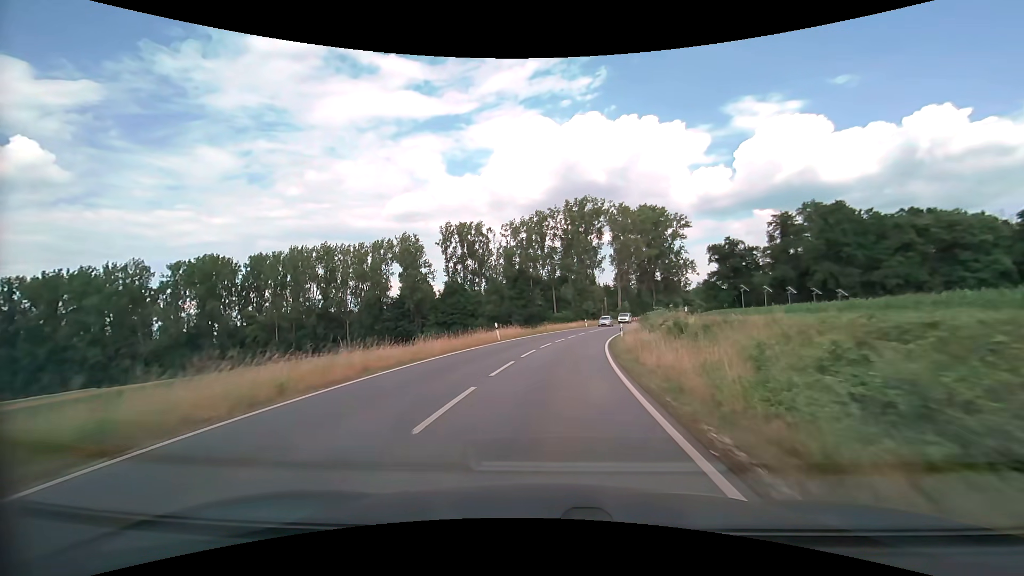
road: secondary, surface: asphalt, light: Day
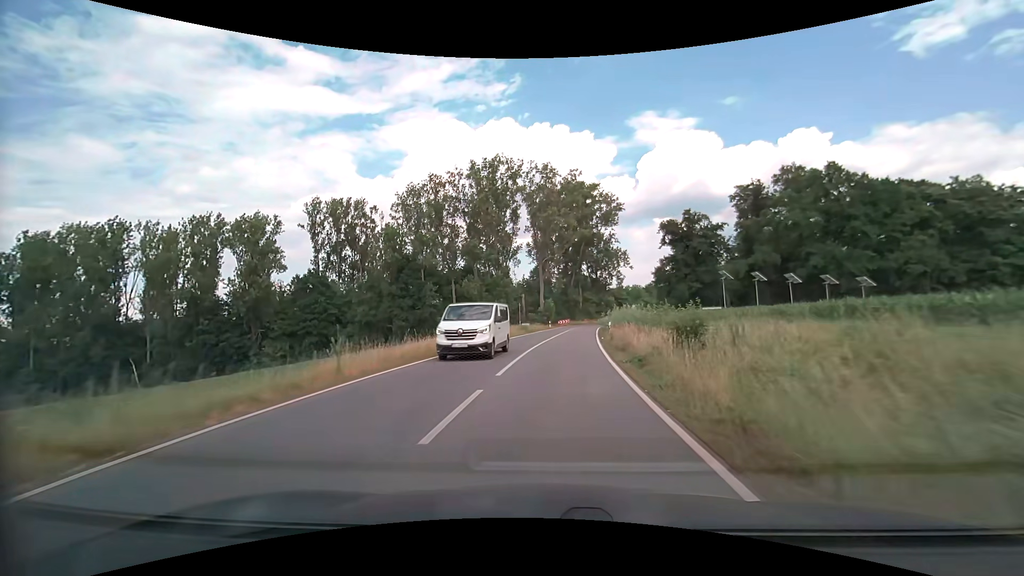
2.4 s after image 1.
(+2.9, +35.9) m; +10°
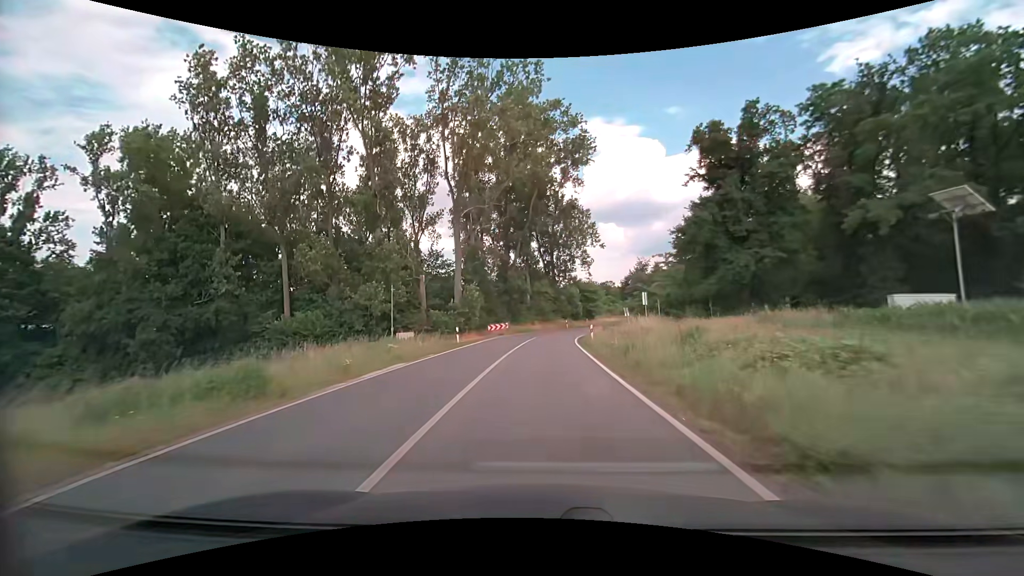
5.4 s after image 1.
(+2.8, +44.5) m; +6°
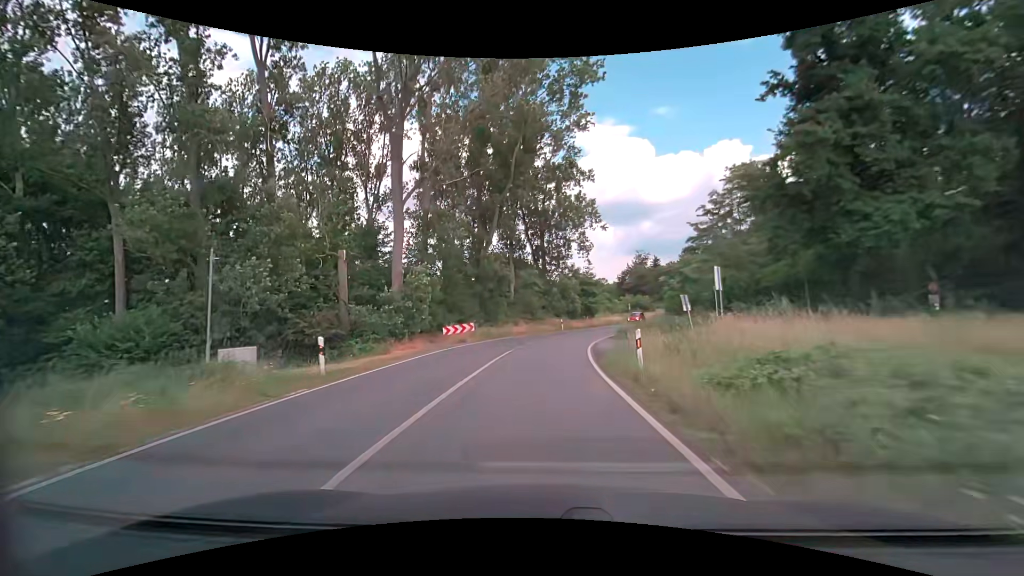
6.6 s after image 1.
(+0.3, +17.7) m; +1°
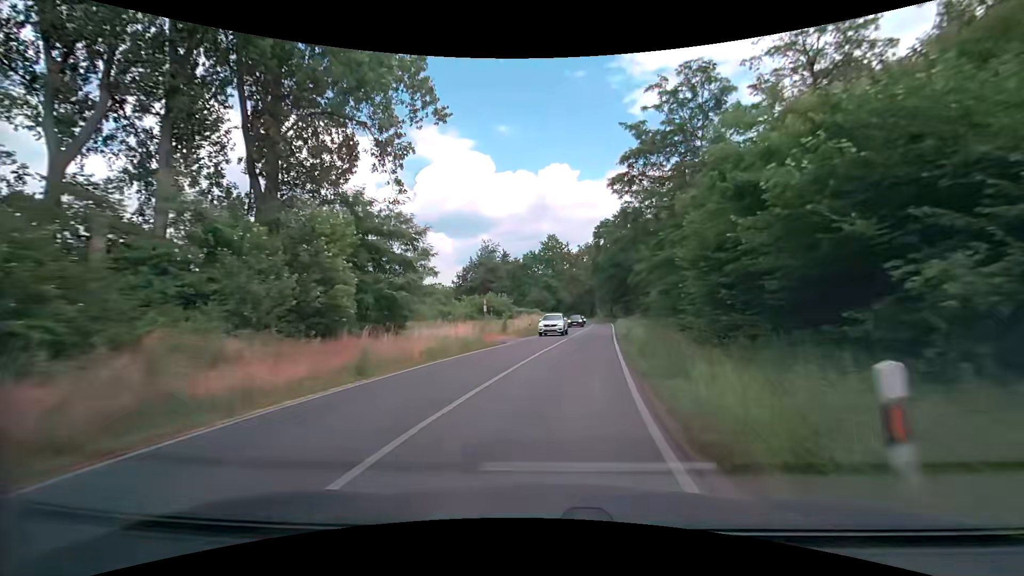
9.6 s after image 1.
(+5.1, +43.4) m; +18°
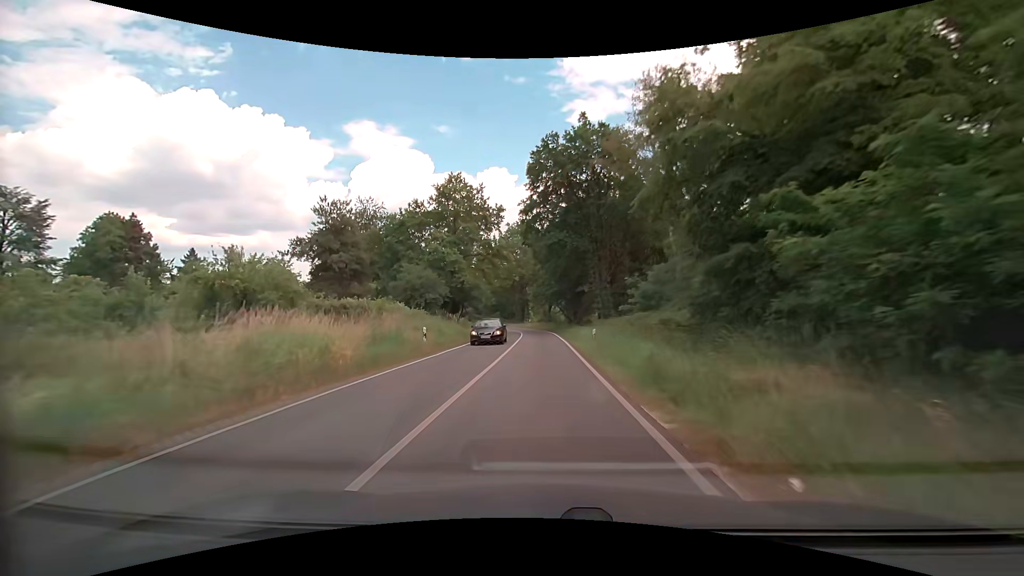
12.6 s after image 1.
(+4.4, +42.9) m; +7°
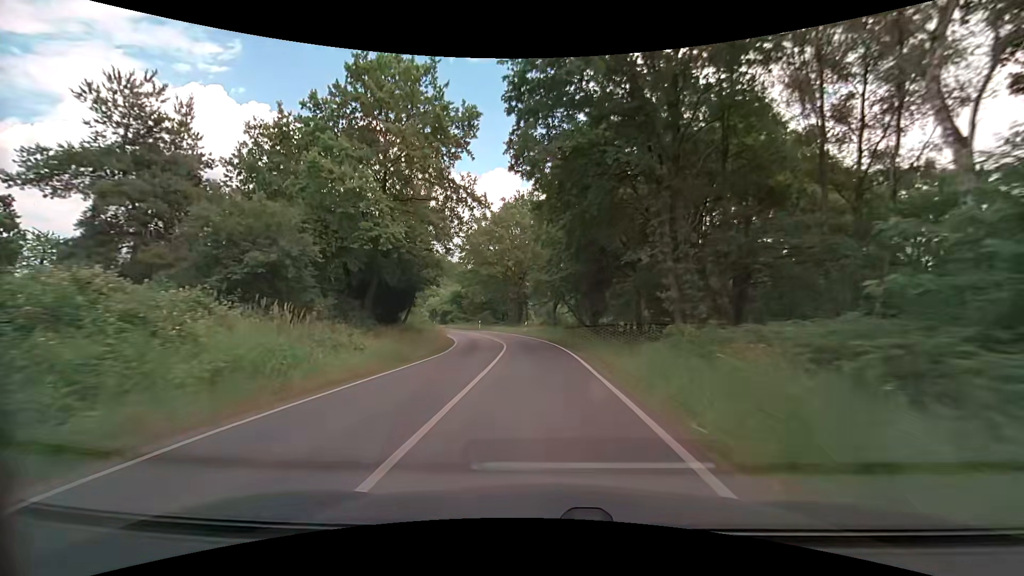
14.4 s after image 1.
(0.0, +25.5) m; 0°
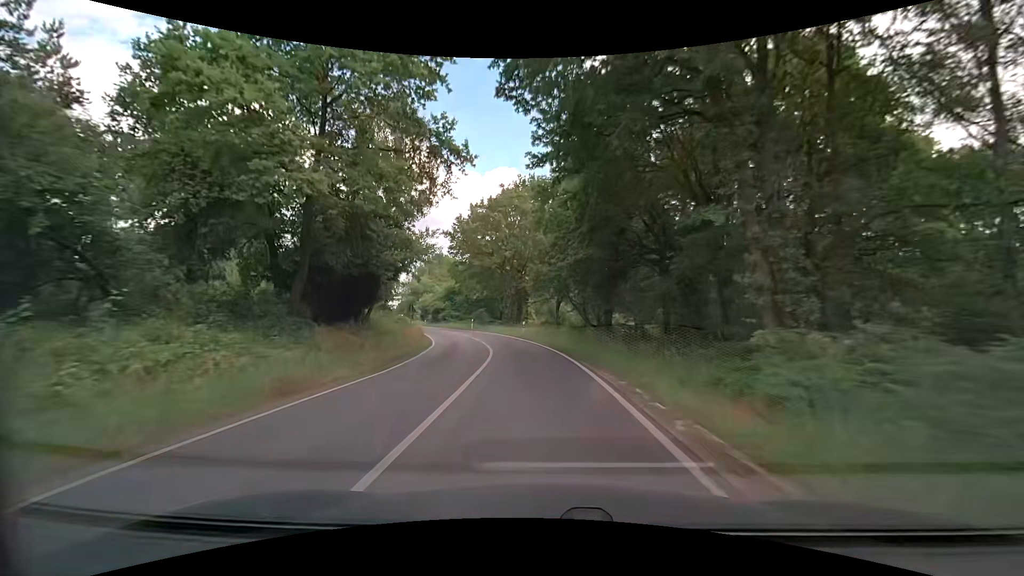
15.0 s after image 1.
(0.0, +8.5) m; 0°
(0, +10) (0, +20) (-2, +30) (-4, +40) (-6, +49) (-10, +59) (-14, +68) (-18, +77) (-22, +86) (-26, +95) m
